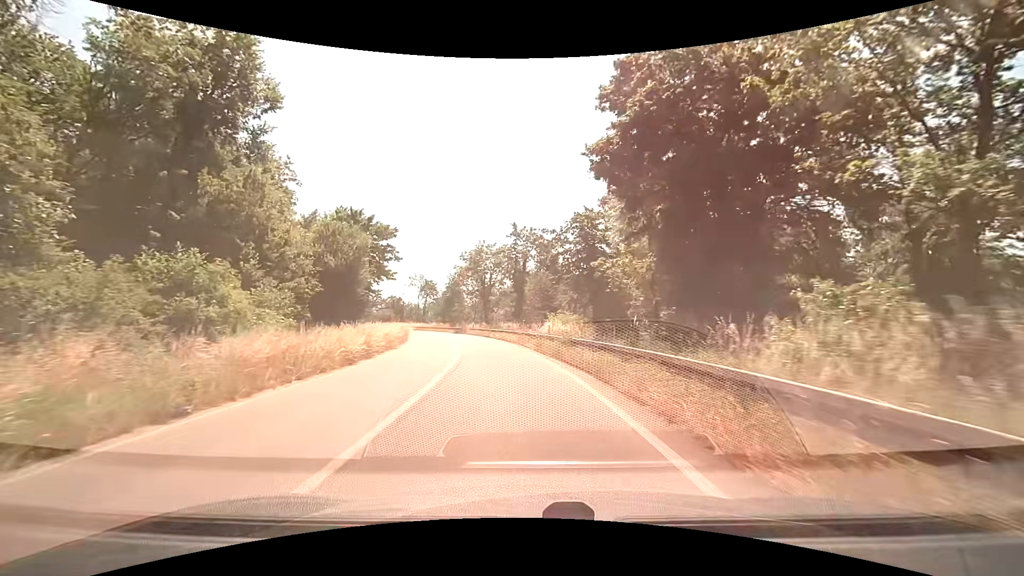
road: trunk_link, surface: asphalt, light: Day
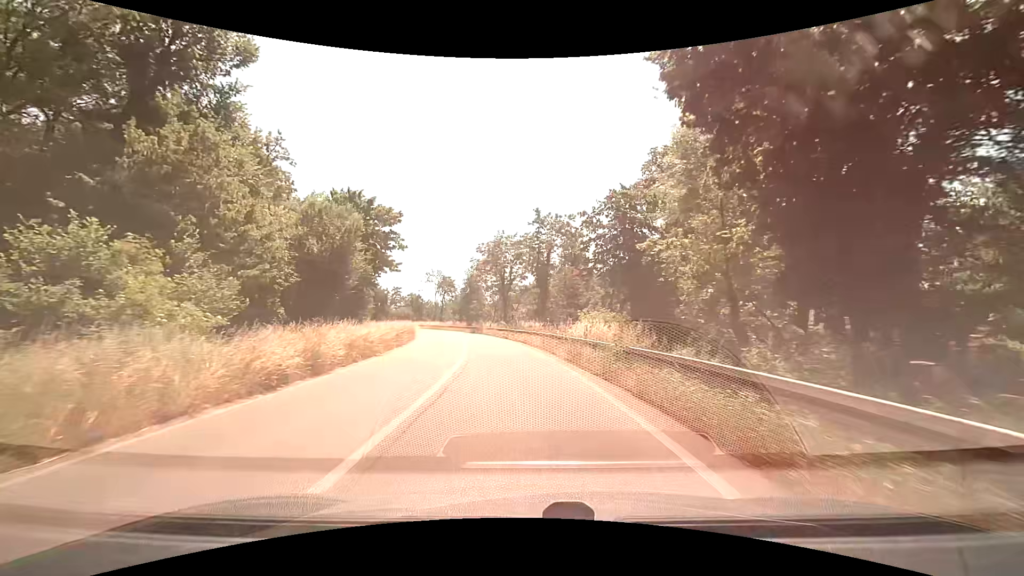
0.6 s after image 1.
(-0.2, +7.0) m; -3°
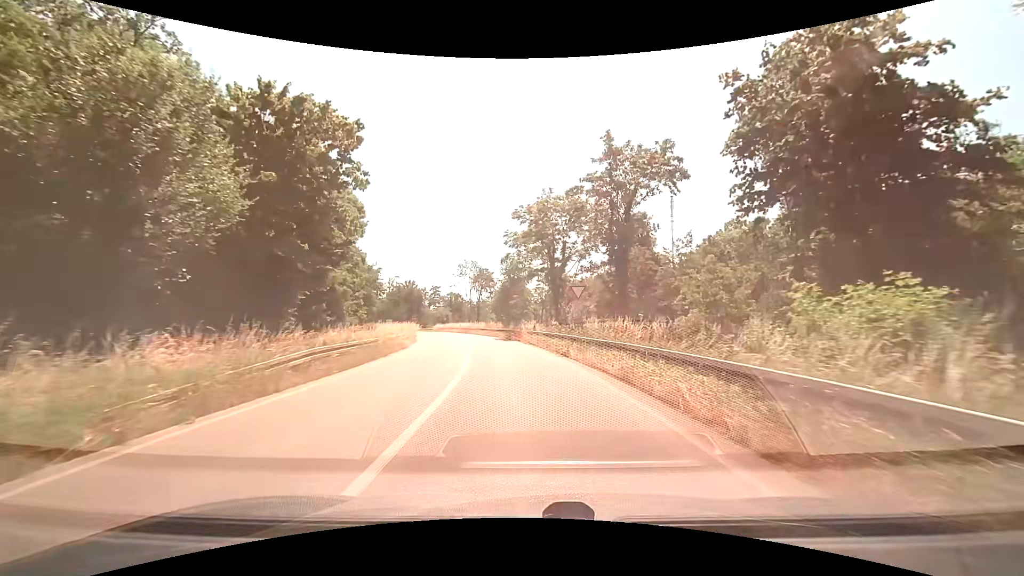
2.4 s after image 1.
(-1.0, +20.8) m; -5°
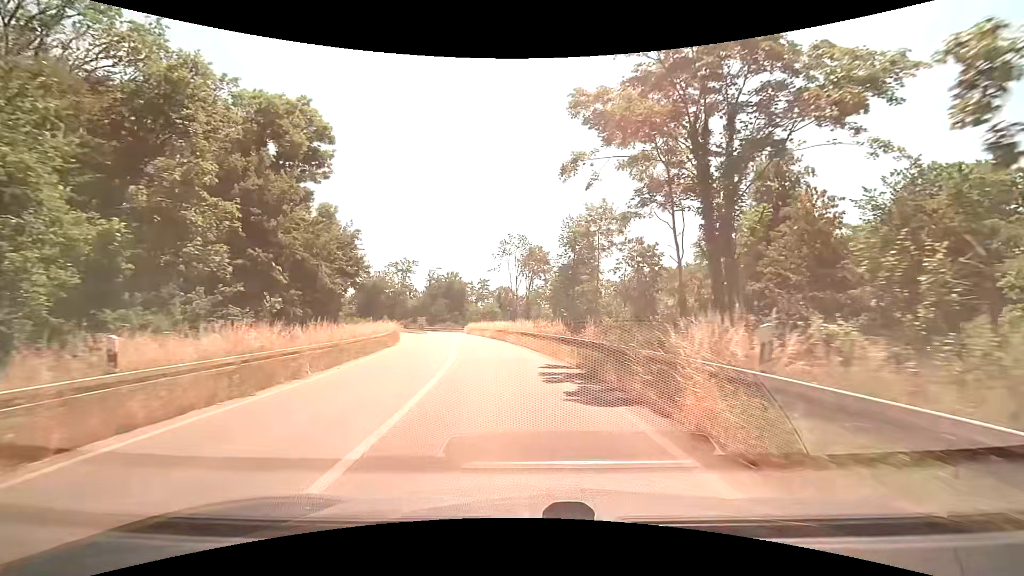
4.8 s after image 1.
(-1.4, +27.8) m; -6°
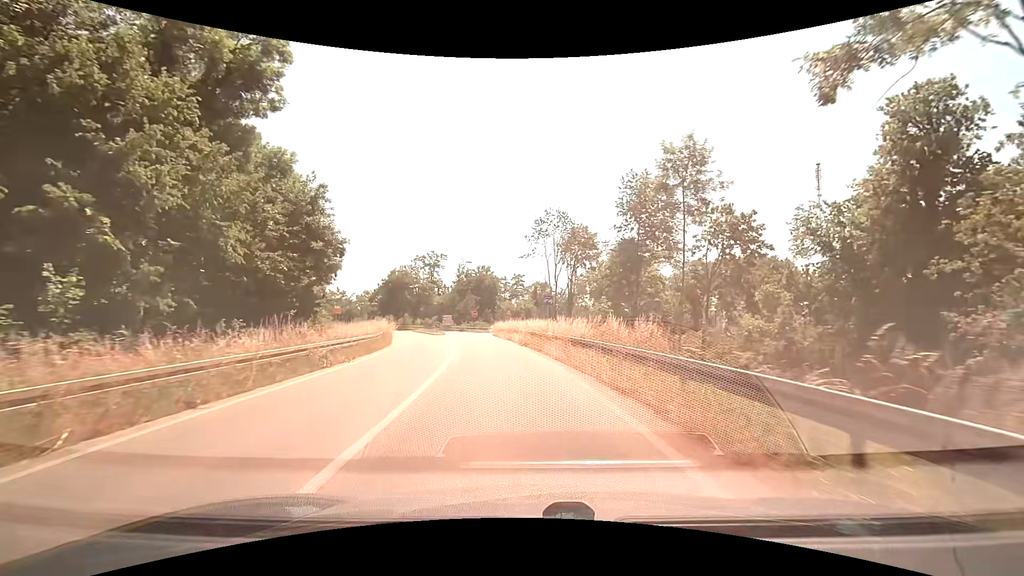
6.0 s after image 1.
(-0.6, +13.5) m; -5°
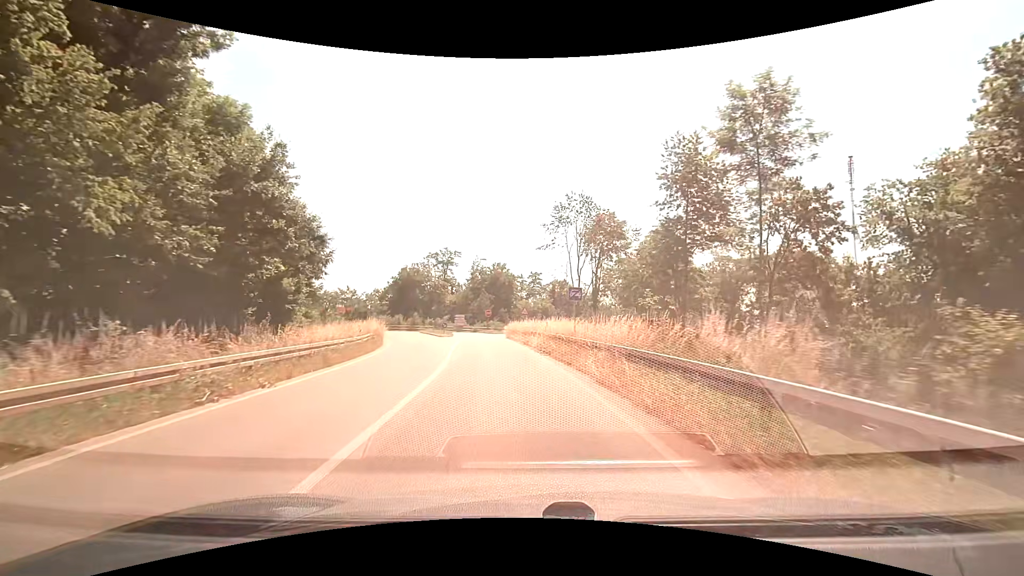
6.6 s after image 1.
(-0.1, +6.6) m; -2°
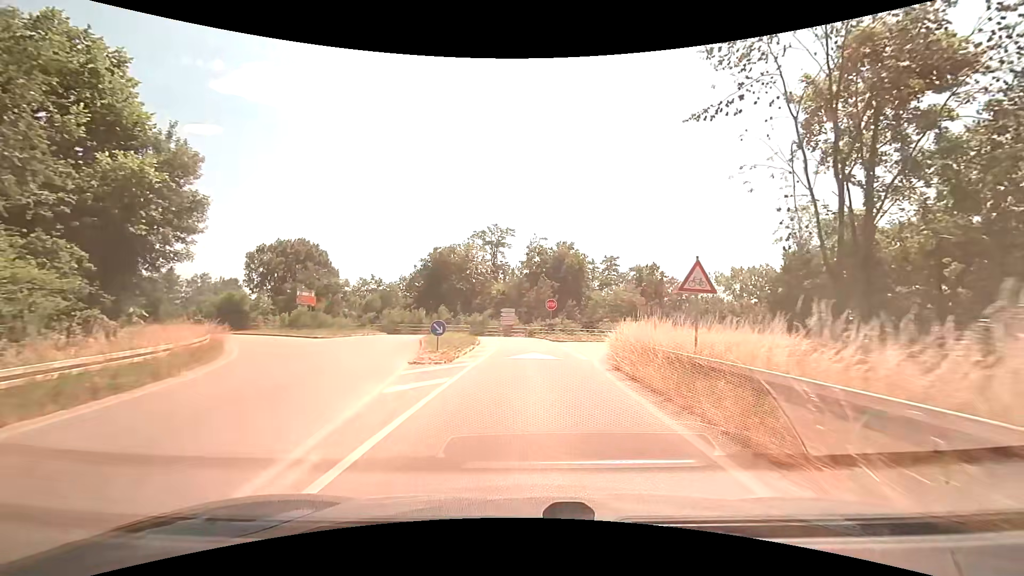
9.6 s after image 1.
(-2.3, +30.4) m; -7°
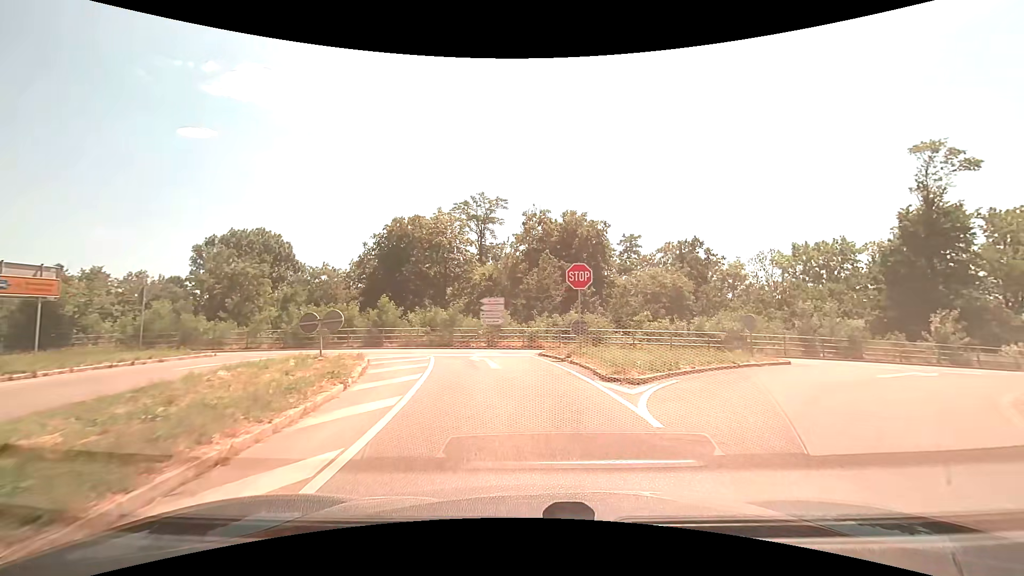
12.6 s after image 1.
(+0.2, +24.0) m; 0°
(0, +10) (-2, +20) (-6, +28) (-16, +31) (-26, +31) (-36, +32) (-46, +33) (-56, +35) (-66, +36) (-75, +38) m
